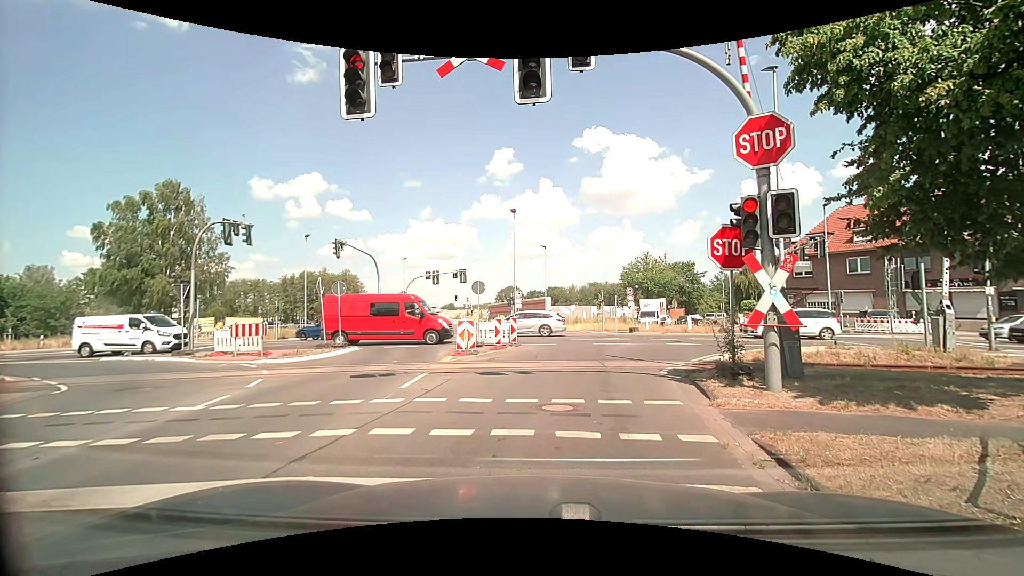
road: tertiary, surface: asphalt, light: Day
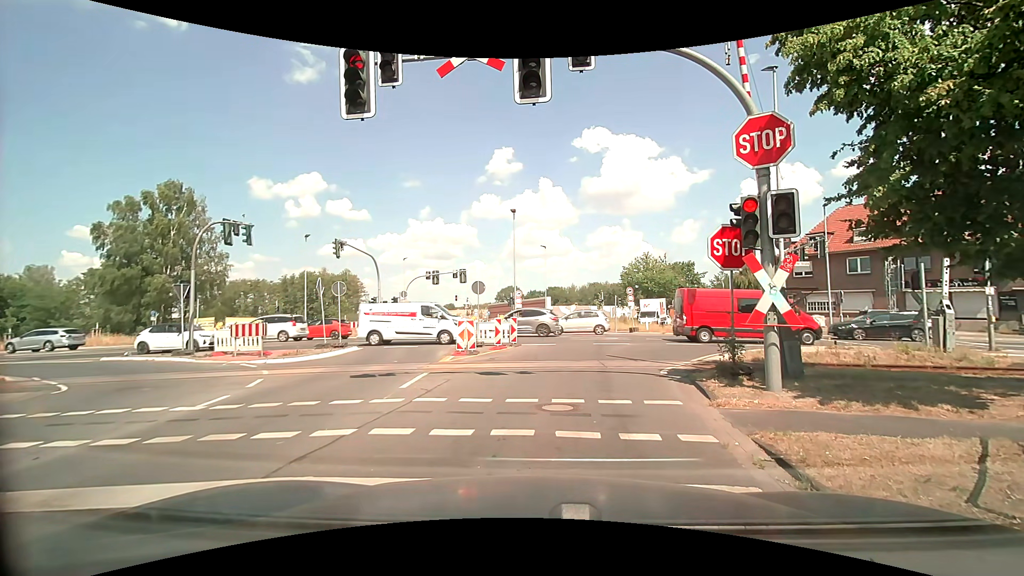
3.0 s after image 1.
(0.0, 0.0) m; 0°
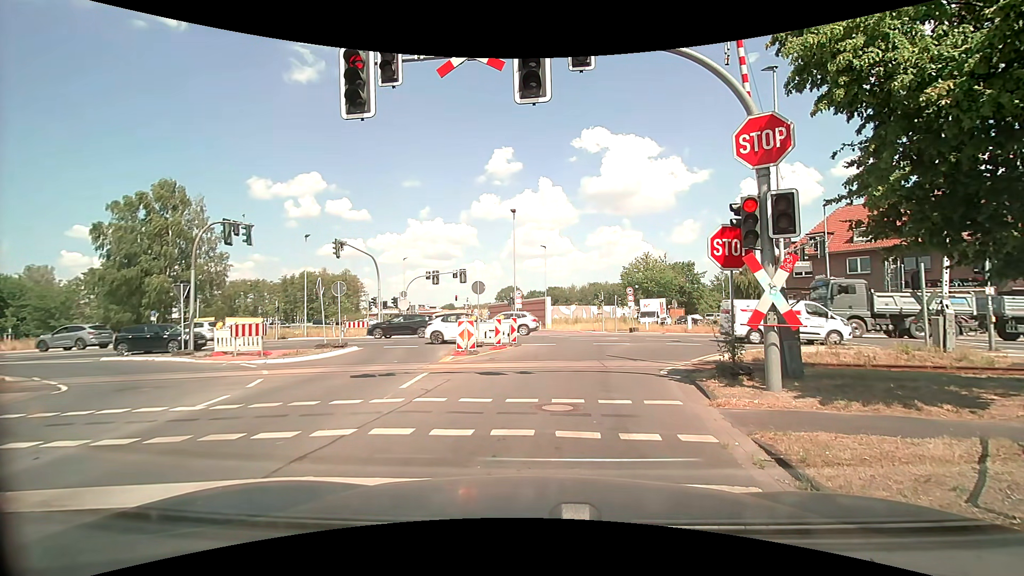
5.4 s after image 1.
(0.0, 0.0) m; 0°
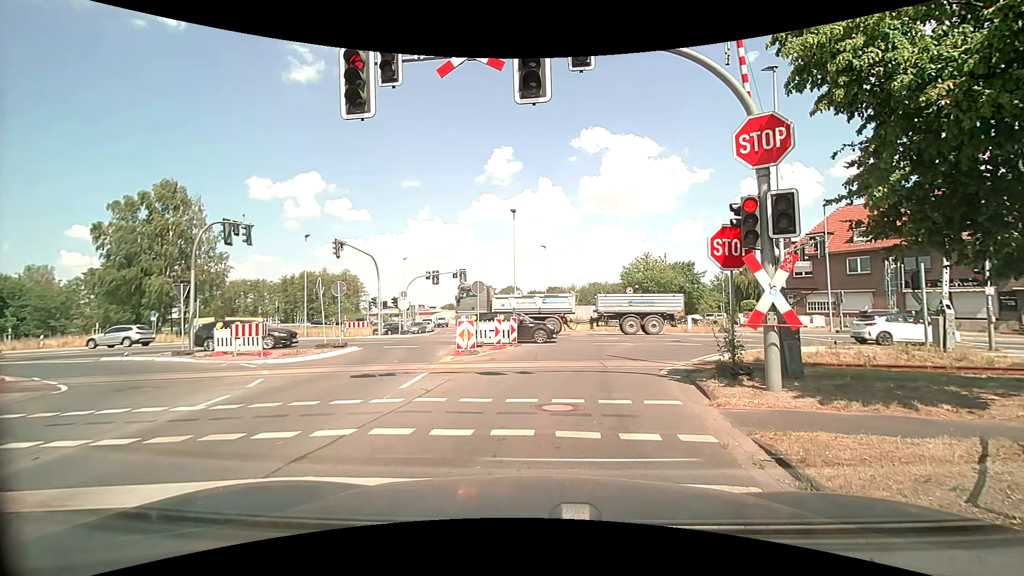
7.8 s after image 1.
(0.0, 0.0) m; 0°
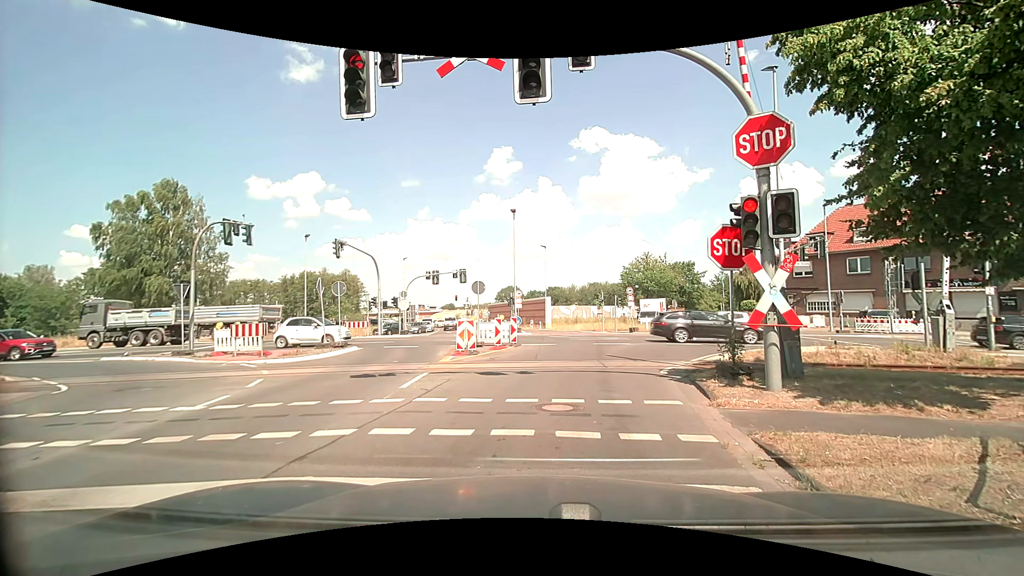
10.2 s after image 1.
(0.0, 0.0) m; 0°
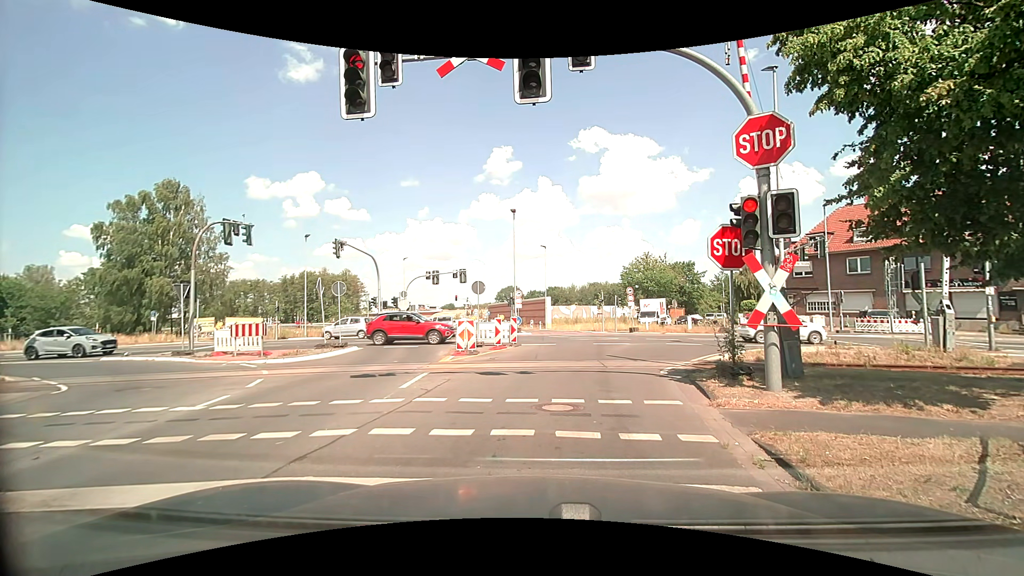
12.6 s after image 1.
(0.0, 0.0) m; 0°
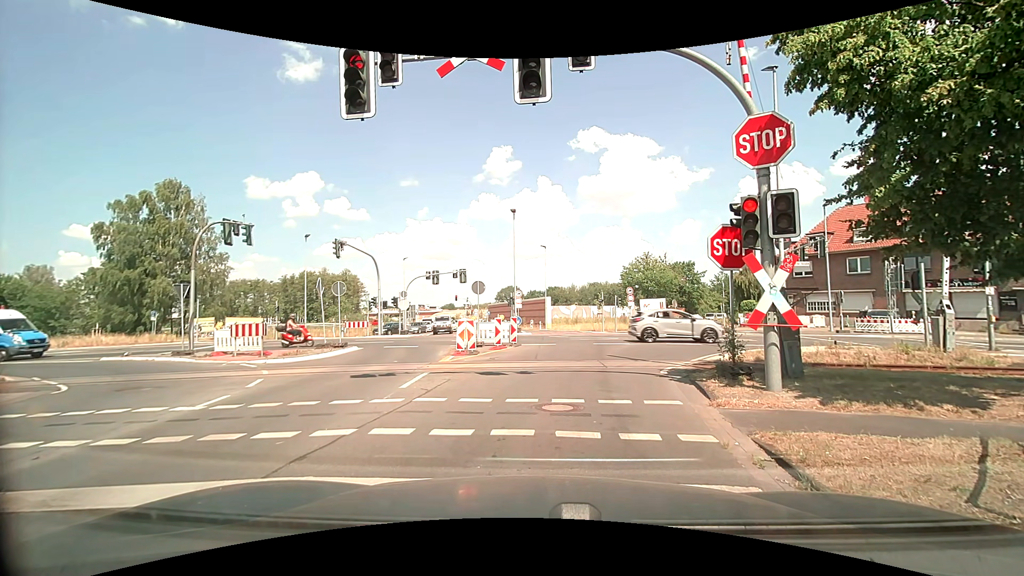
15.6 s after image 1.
(0.0, 0.0) m; 0°
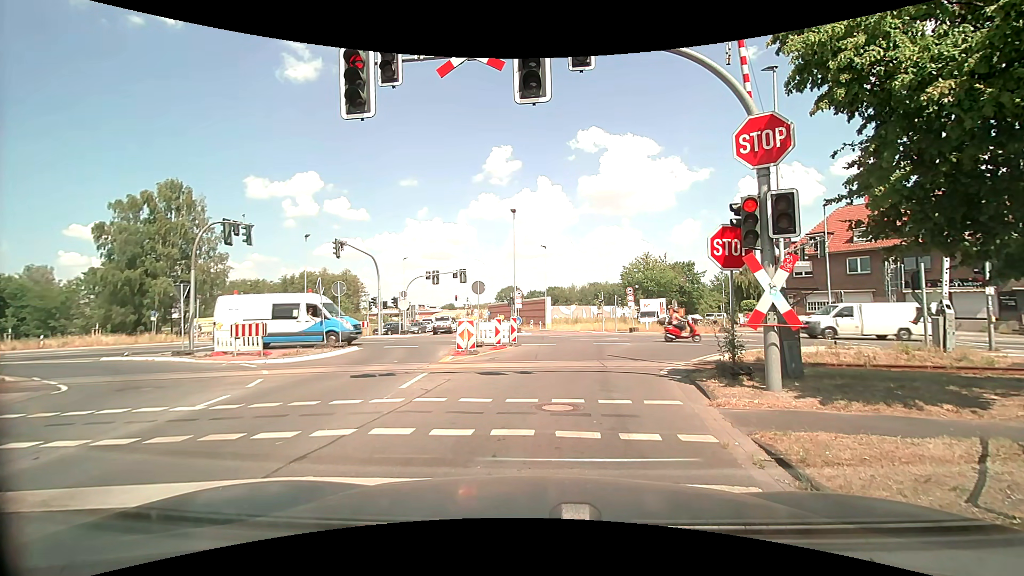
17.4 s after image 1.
(0.0, 0.0) m; 0°
